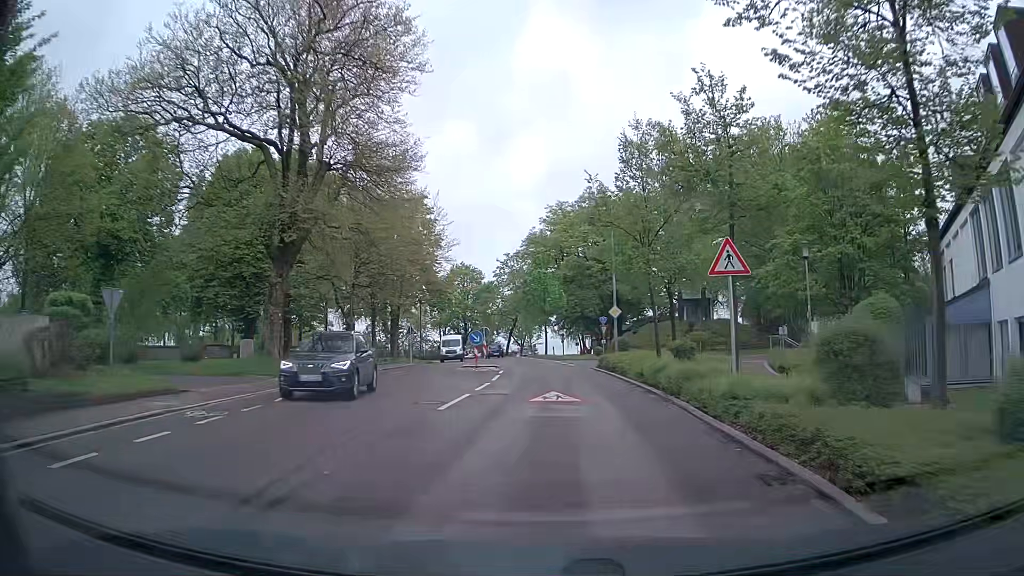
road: tertiary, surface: asphalt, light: Day
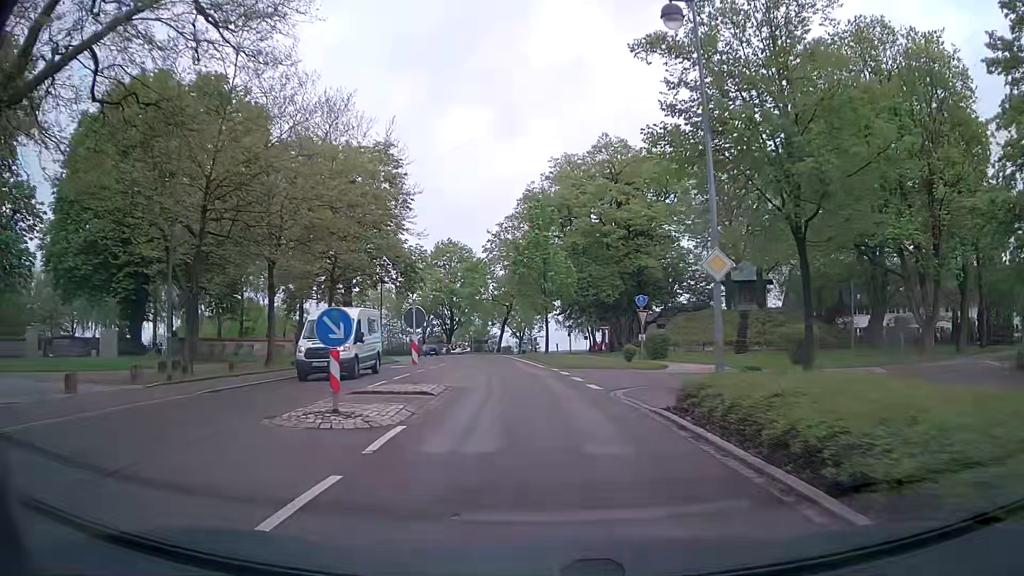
(+0.5, +18.9) m; +1°
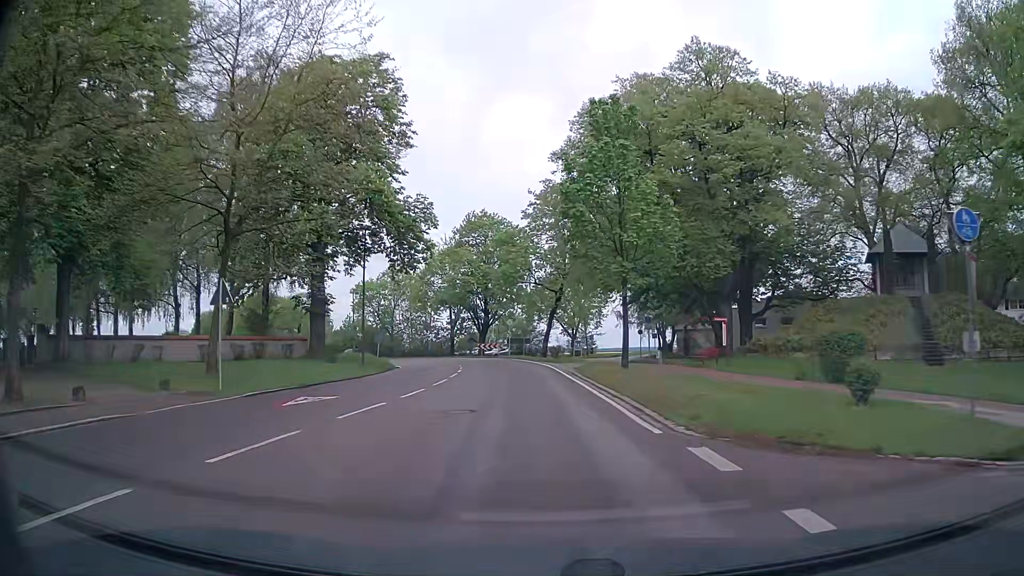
(-1.1, +19.5) m; -4°
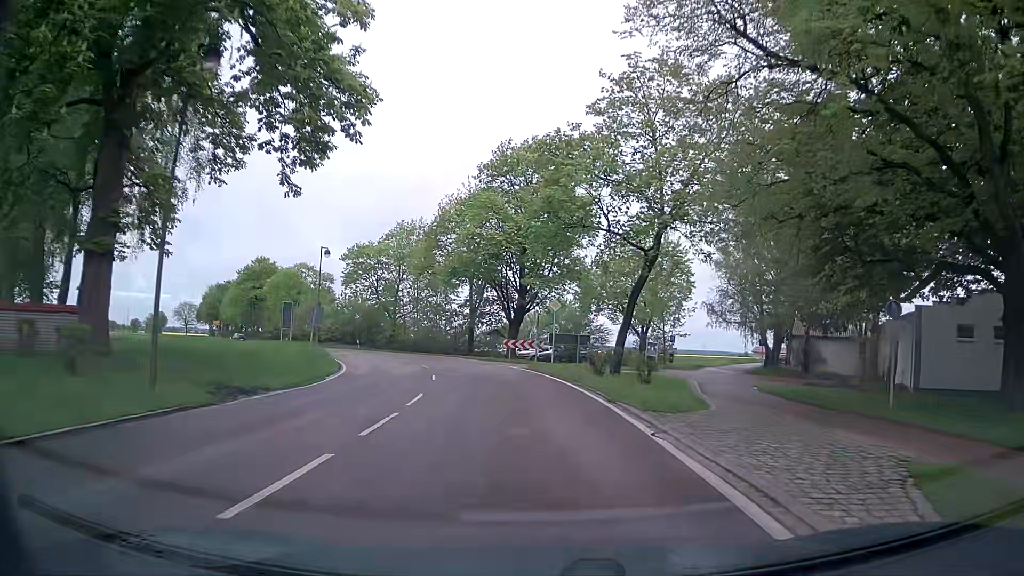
(-1.3, +24.7) m; -5°
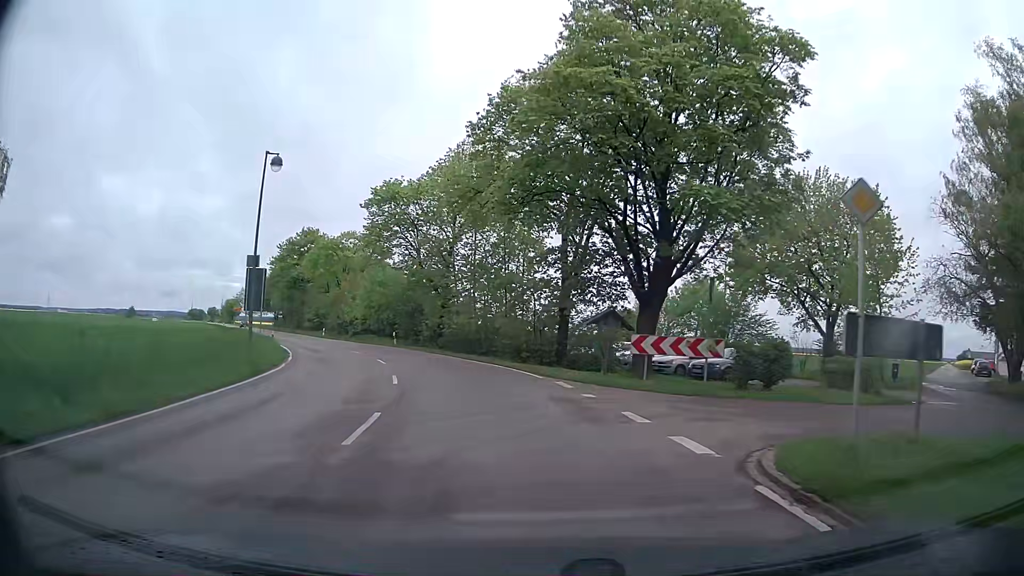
(-1.5, +24.2) m; -8°
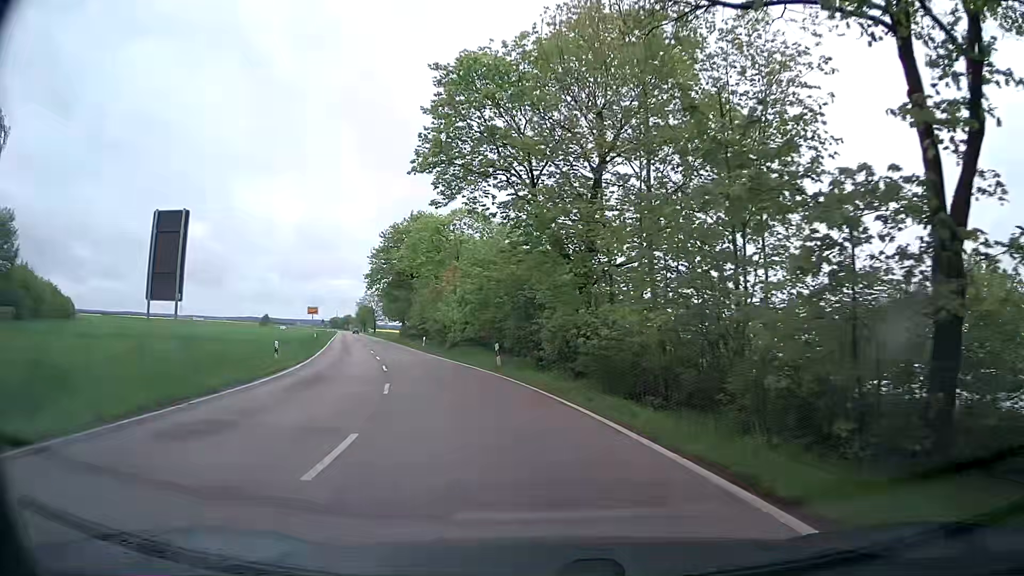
(-2.4, +20.1) m; -15°
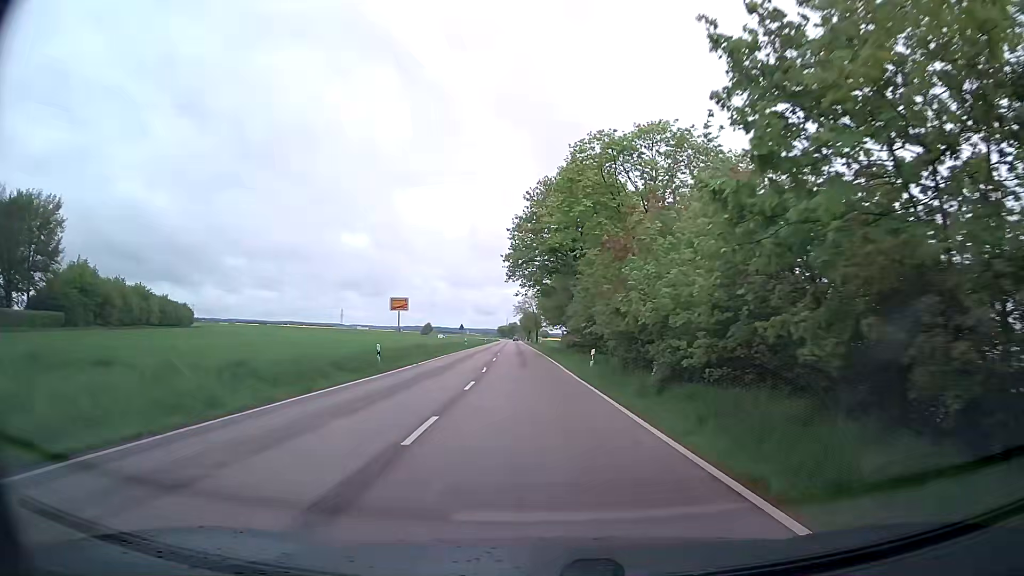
(-3.5, +25.3) m; -13°
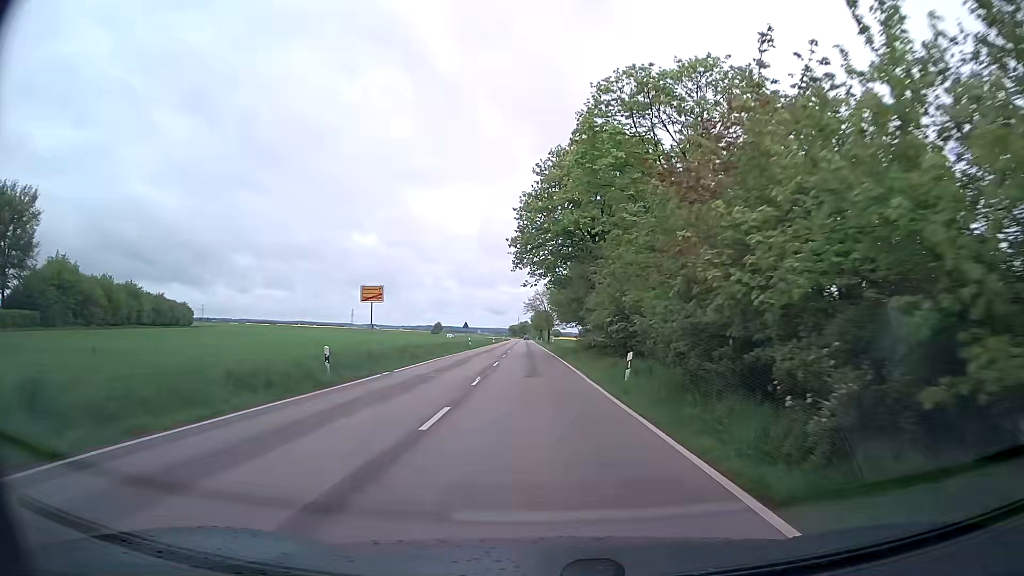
(-0.1, +8.0) m; -1°
(0, +10) (0, +20) (0, +30) (-1, +40) (-1, +50) (-1, +60) (-2, +70) (-2, +80) (-2, +90) (-2, +100) m
